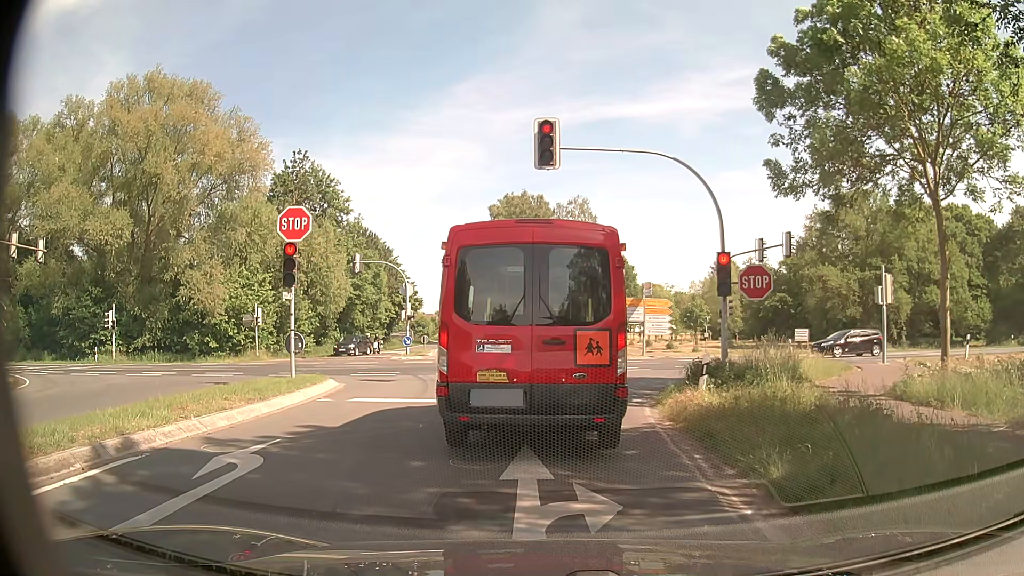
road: secondary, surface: asphalt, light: Day
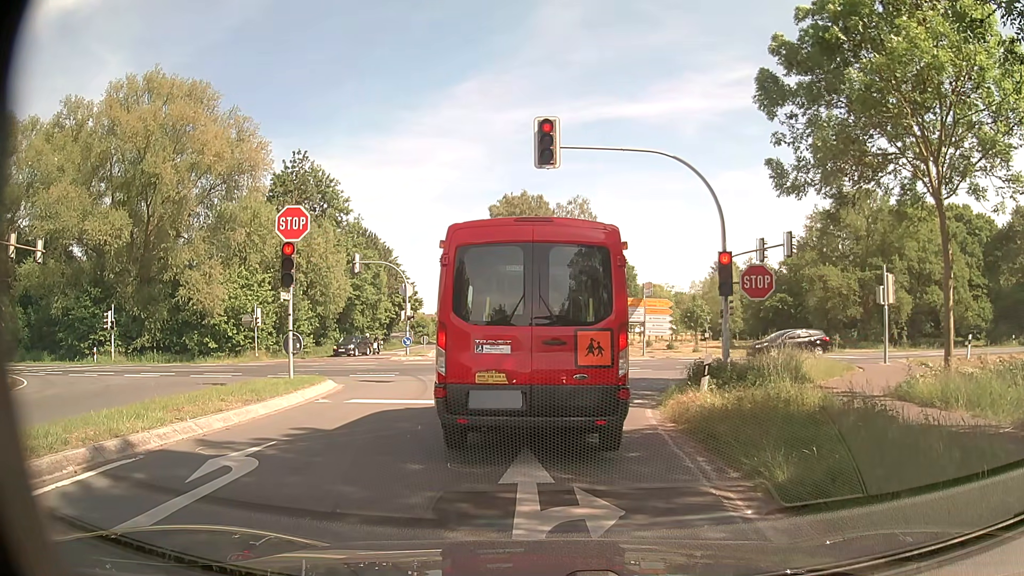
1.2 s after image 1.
(0.0, +0.1) m; 0°
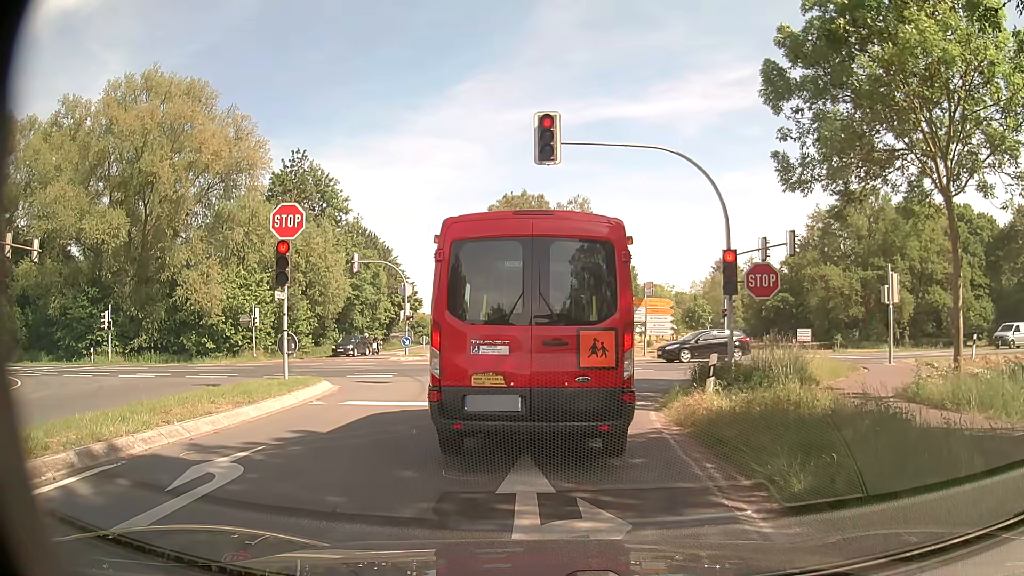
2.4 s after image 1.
(0.0, +0.4) m; 0°
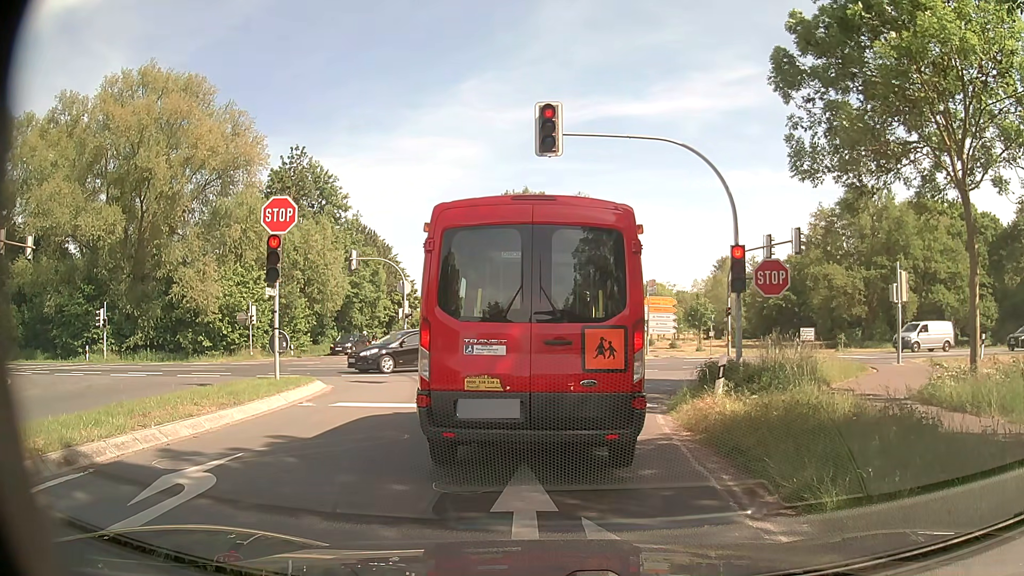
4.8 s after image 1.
(0.0, +0.7) m; 0°
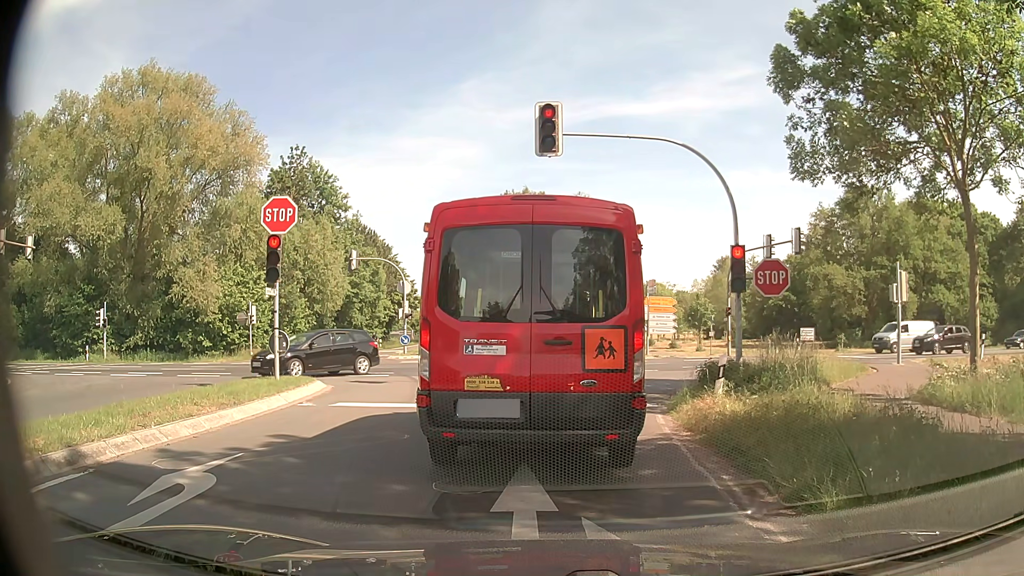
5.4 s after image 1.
(0.0, 0.0) m; 0°
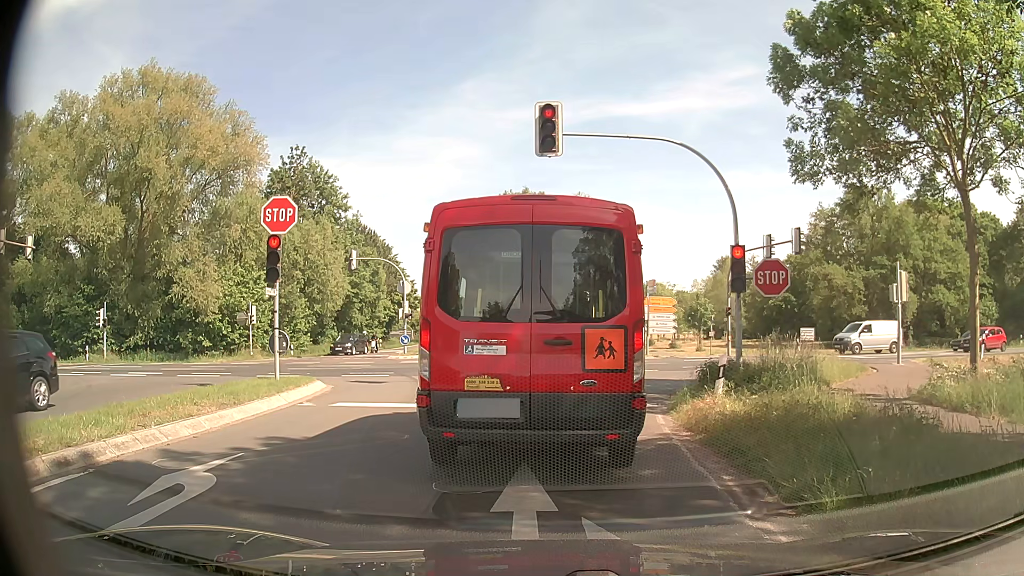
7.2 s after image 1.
(0.0, 0.0) m; 0°
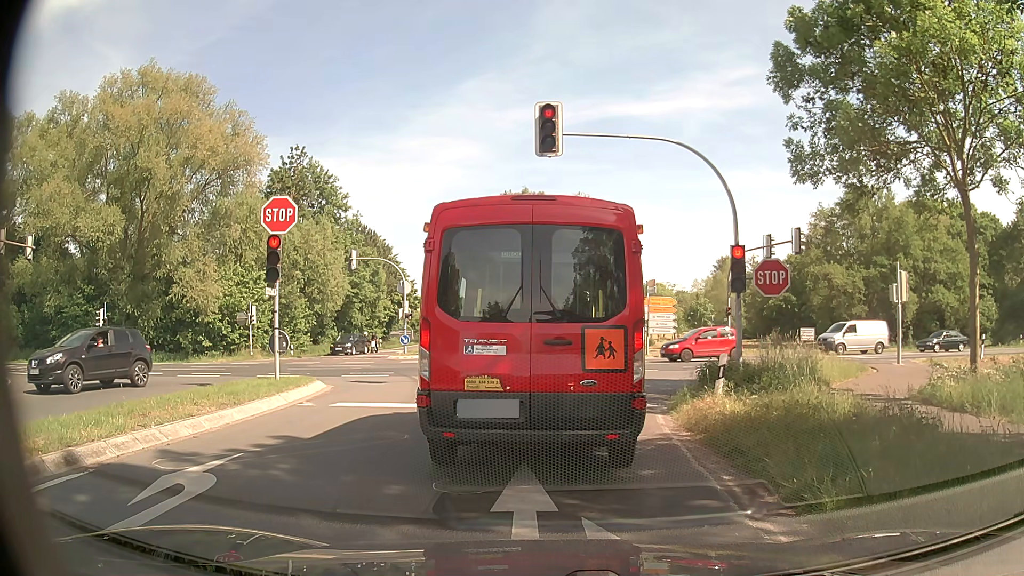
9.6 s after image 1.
(0.0, 0.0) m; 0°
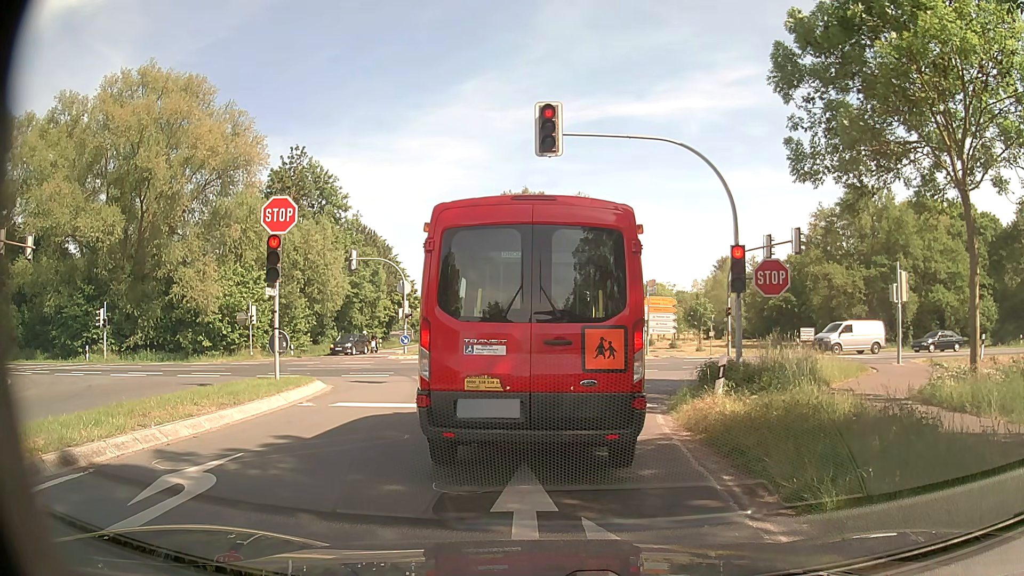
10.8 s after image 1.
(0.0, 0.0) m; 0°
